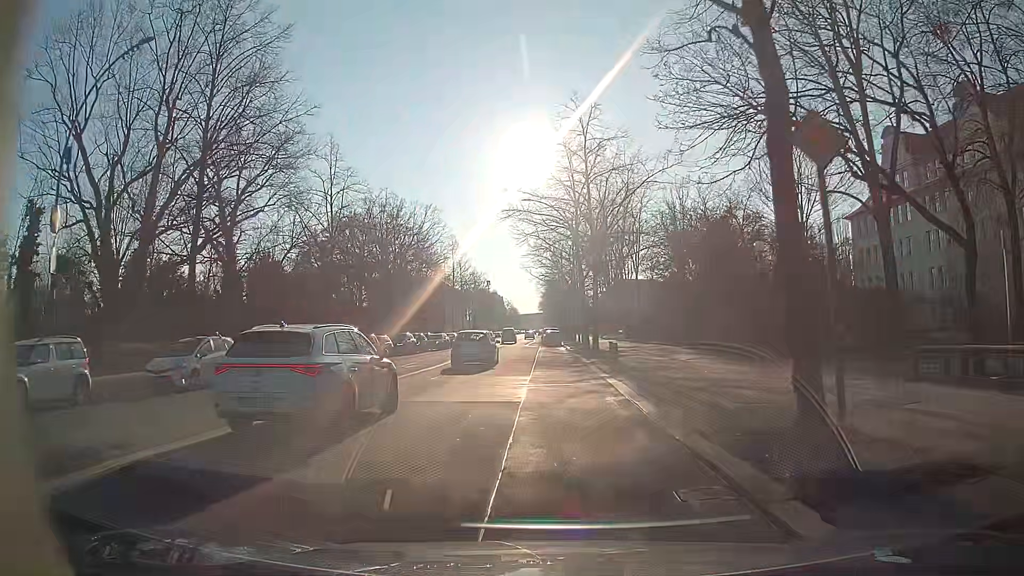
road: secondary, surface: asphalt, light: Day
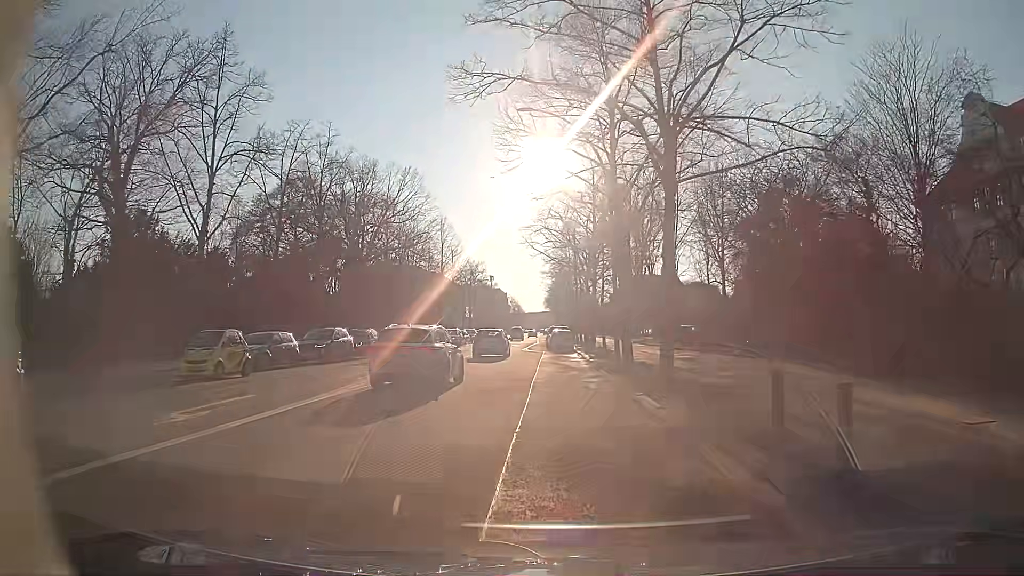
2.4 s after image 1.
(-0.3, +18.6) m; -2°
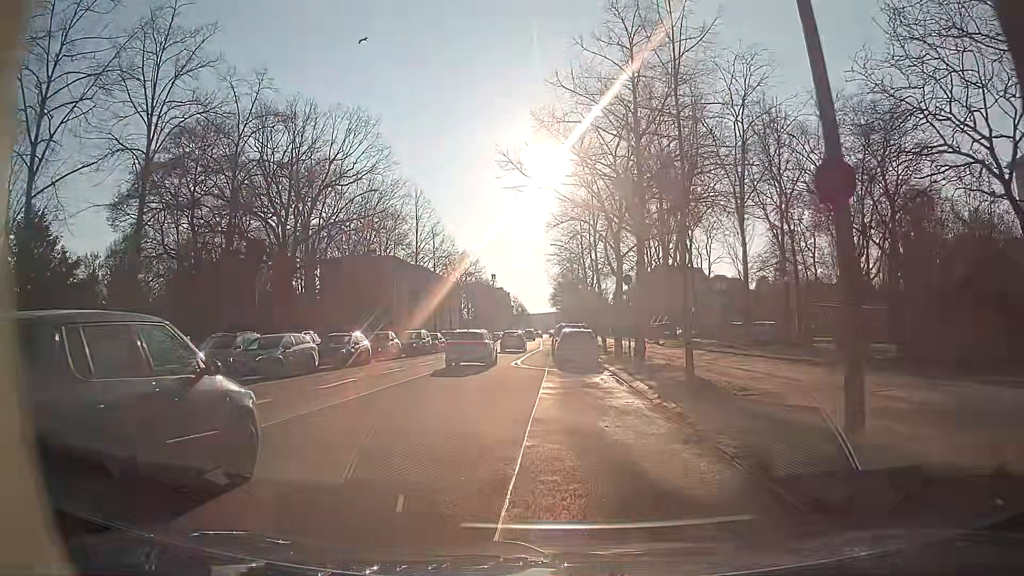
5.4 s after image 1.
(+0.2, +20.1) m; 0°
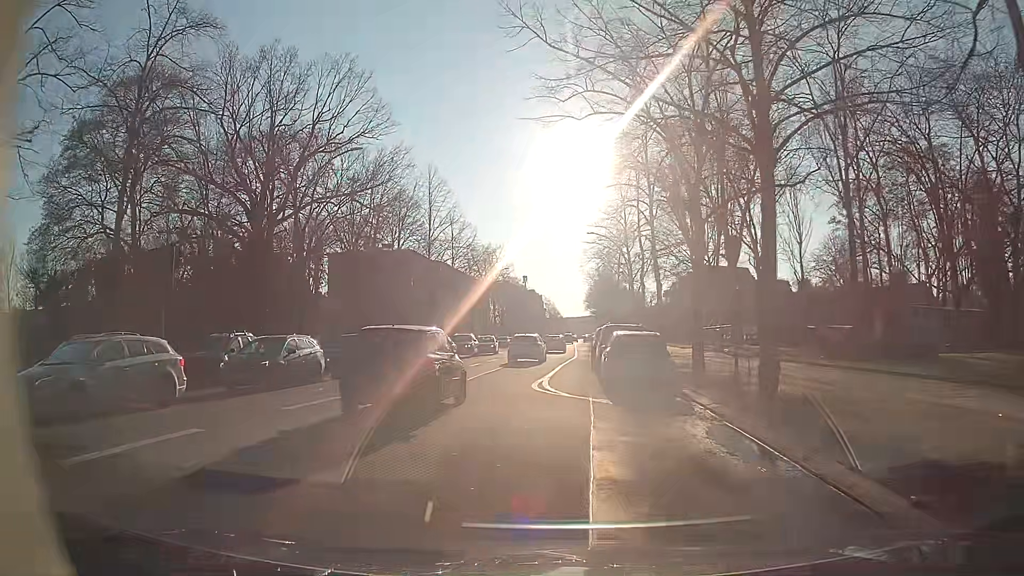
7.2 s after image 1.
(-0.1, +10.5) m; -1°
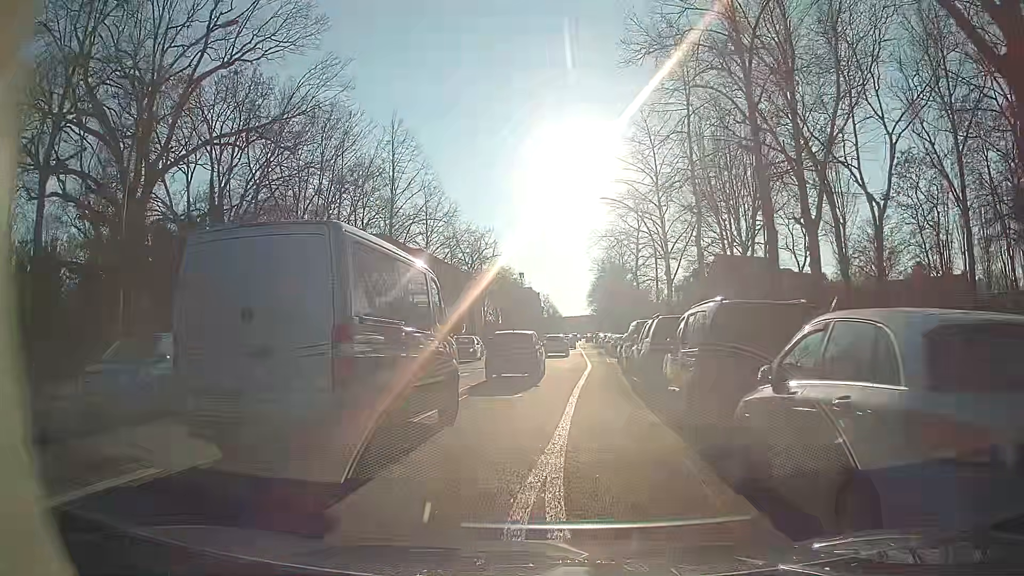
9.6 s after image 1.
(-0.5, +14.8) m; -1°
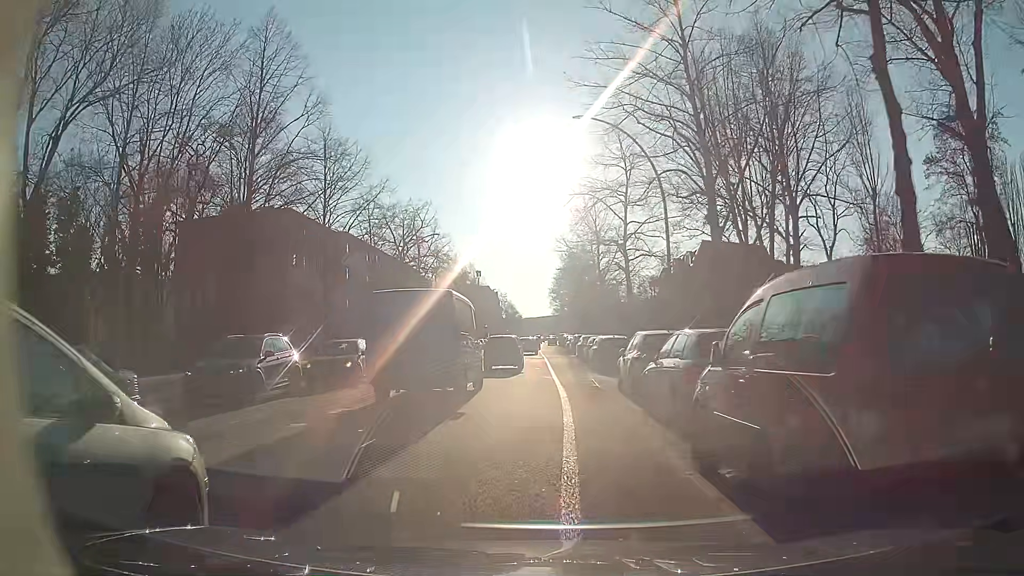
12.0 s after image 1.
(+0.7, +17.1) m; +4°
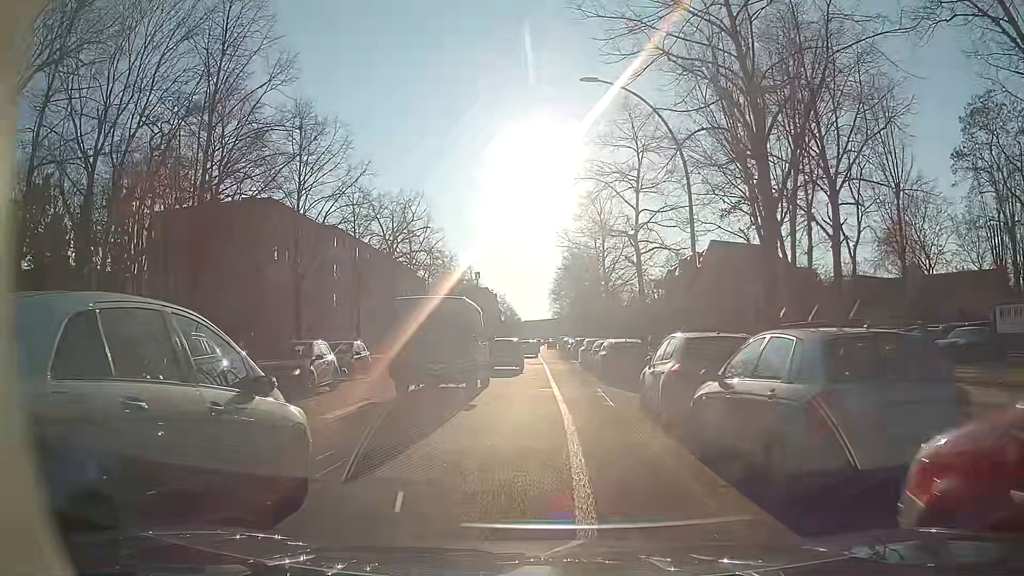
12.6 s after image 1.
(0.0, +4.5) m; 0°
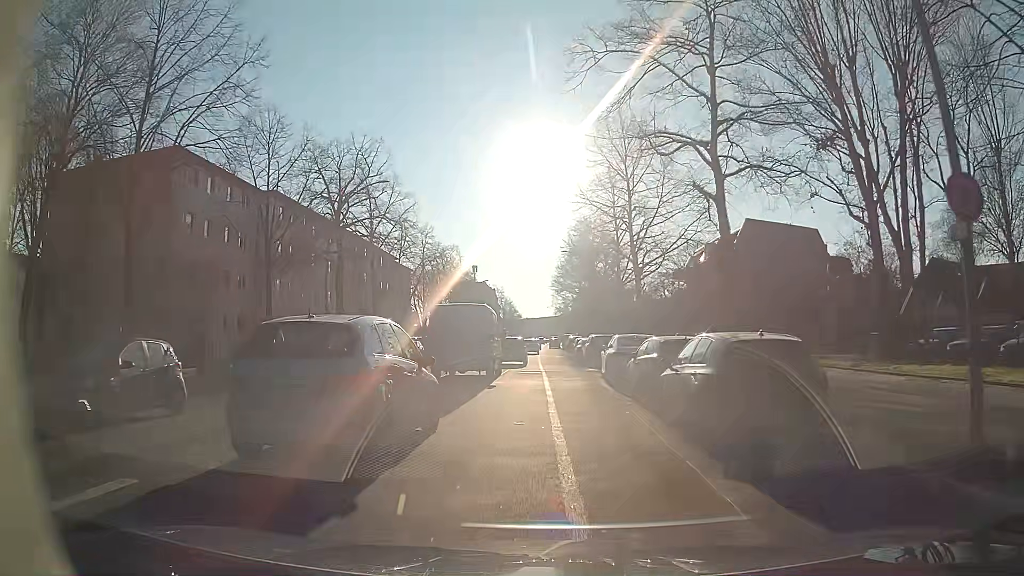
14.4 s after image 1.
(-0.1, +15.4) m; -1°
(0, +10) (0, +20) (0, +30) (0, +40) (-1, +50) (-1, +60) (-1, +70) (-1, +80) (-1, +90) (-1, +100) m
